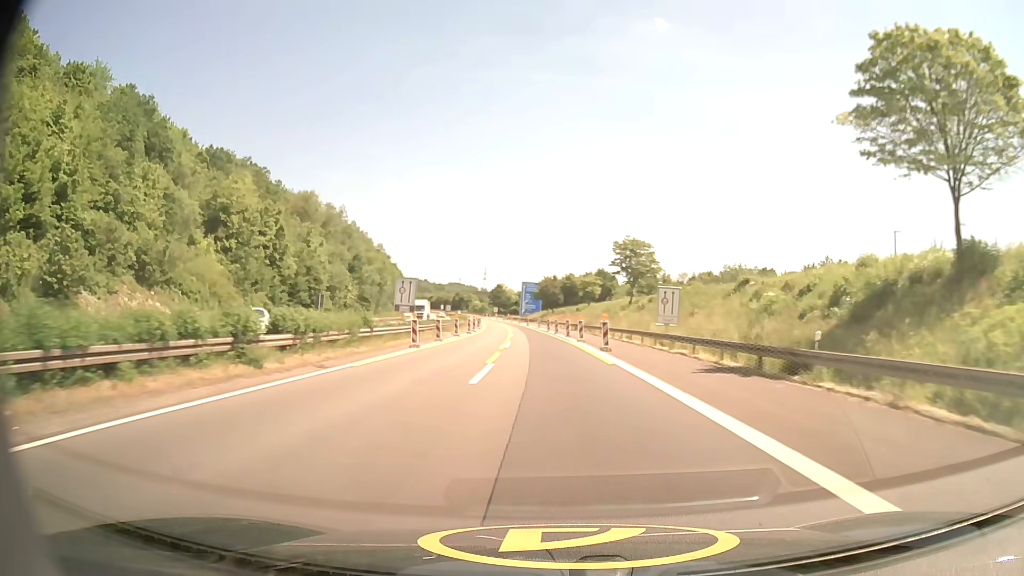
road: motorway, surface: asphalt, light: Day
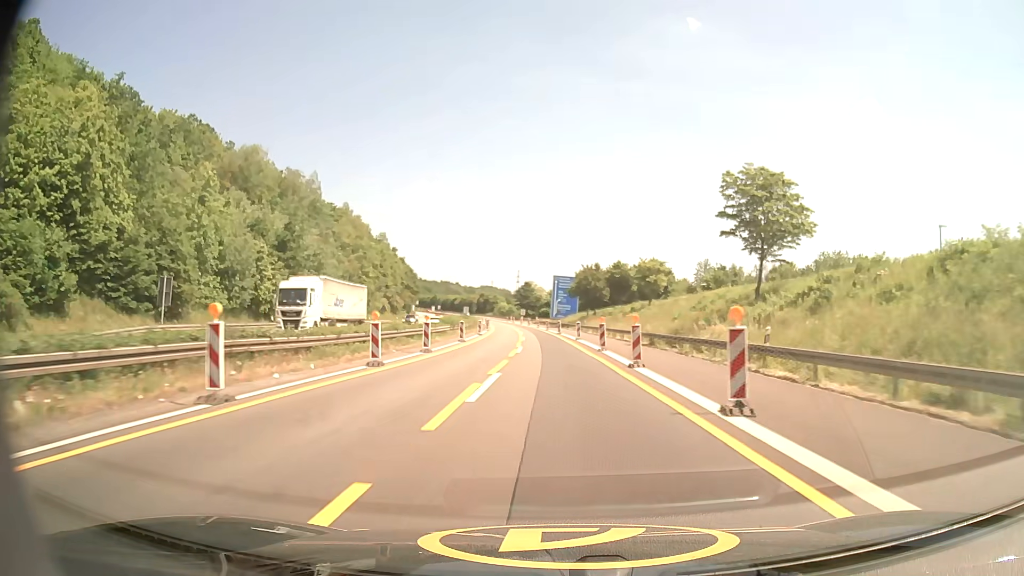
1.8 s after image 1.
(-1.2, +39.0) m; -3°
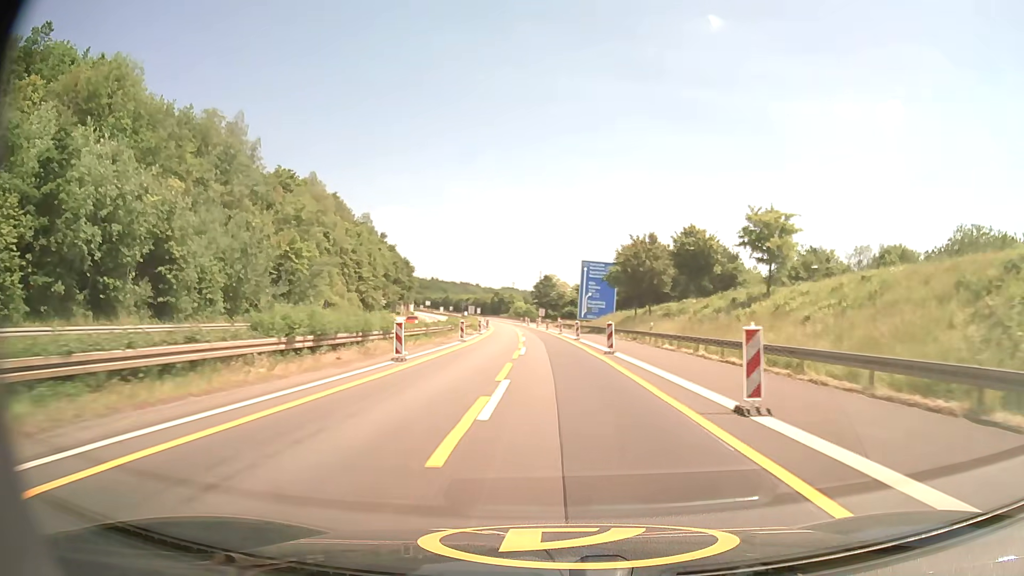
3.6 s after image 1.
(-0.7, +38.2) m; -2°
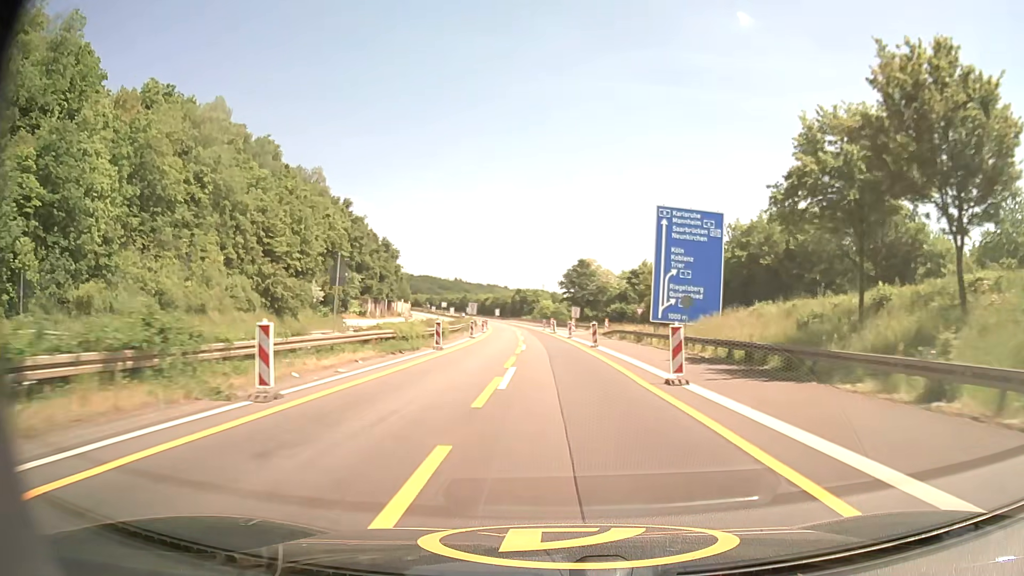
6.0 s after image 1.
(-1.0, +50.1) m; -3°
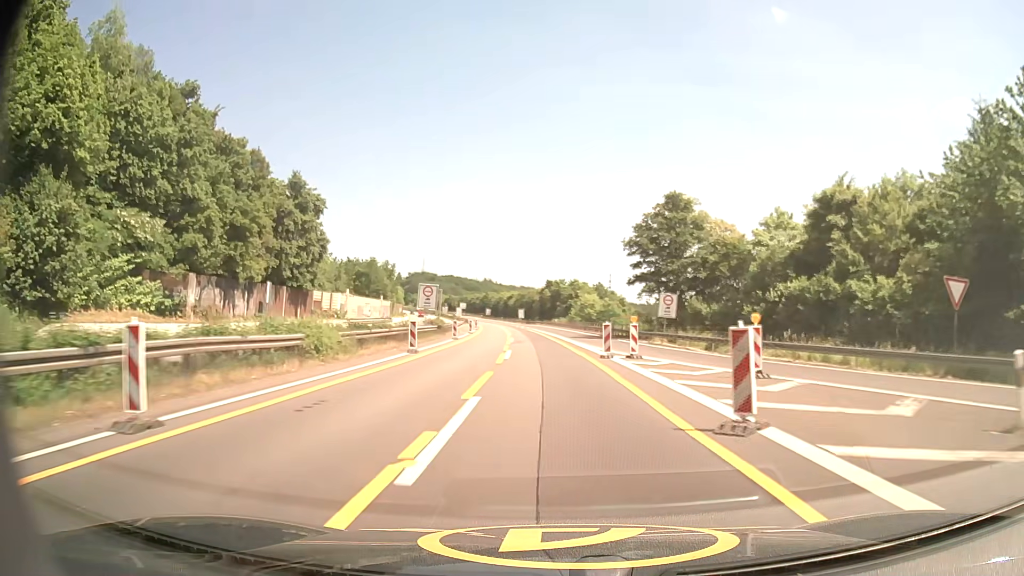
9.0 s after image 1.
(-1.6, +62.2) m; -3°
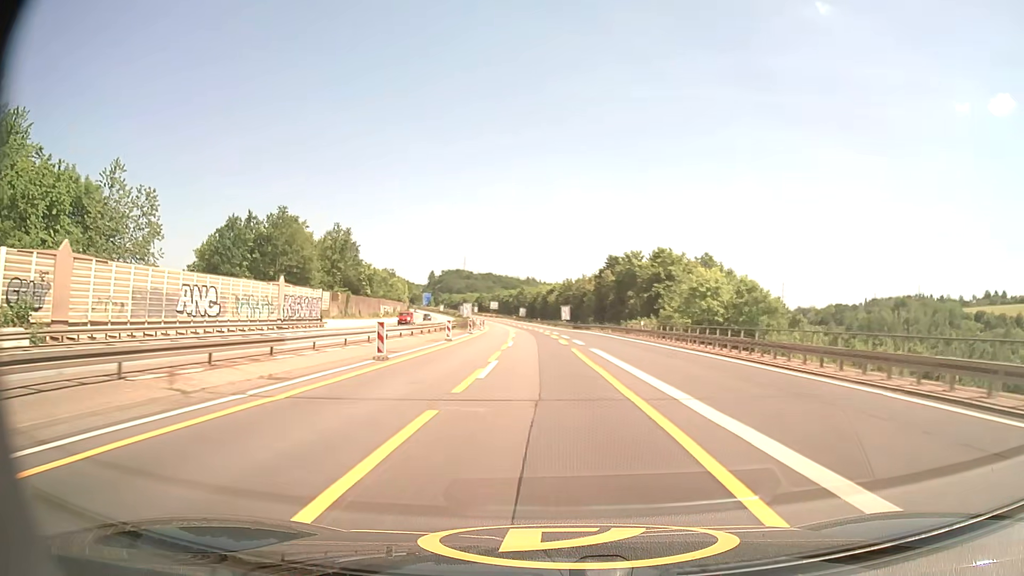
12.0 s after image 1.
(-2.2, +62.4) m; -4°
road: motorway_link
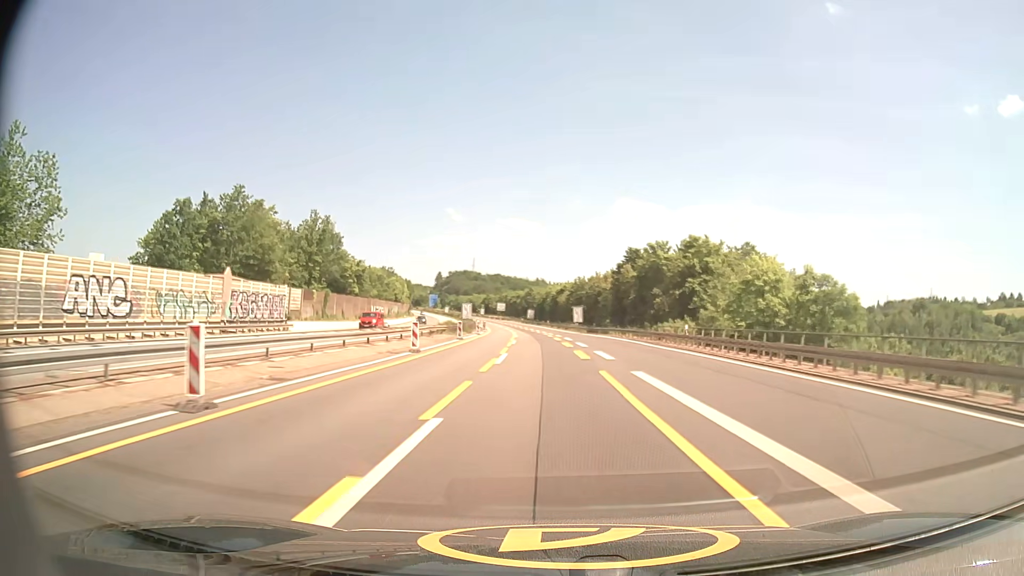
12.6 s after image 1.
(-0.1, +12.7) m; -1°
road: motorway
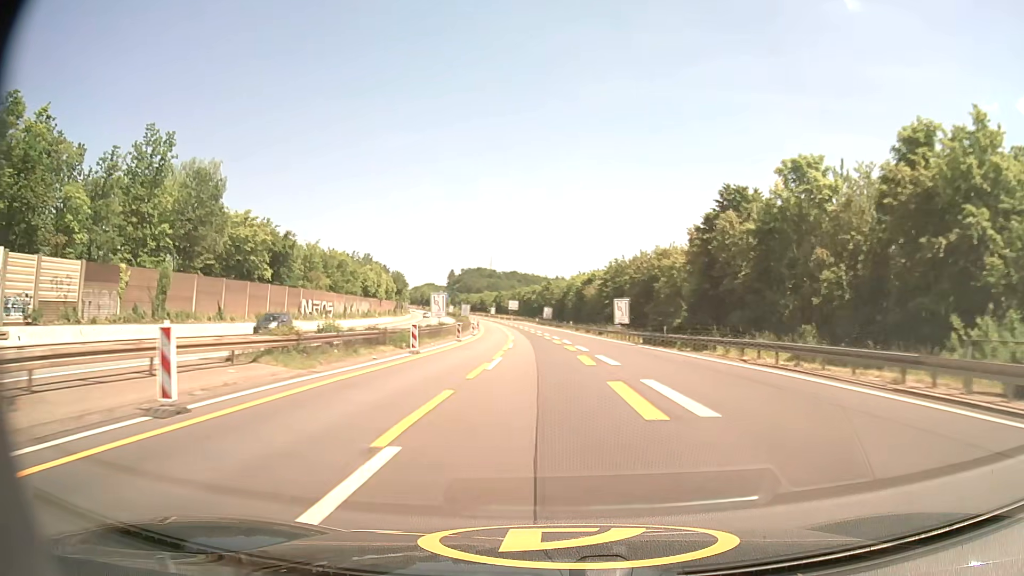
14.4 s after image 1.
(-0.6, +38.5) m; -2°
(0, +10) (0, +20) (-1, +30) (-1, +40) (-1, +50) (-2, +60) (-3, +70) (-4, +80) (-5, +90) (-6, +100) m
